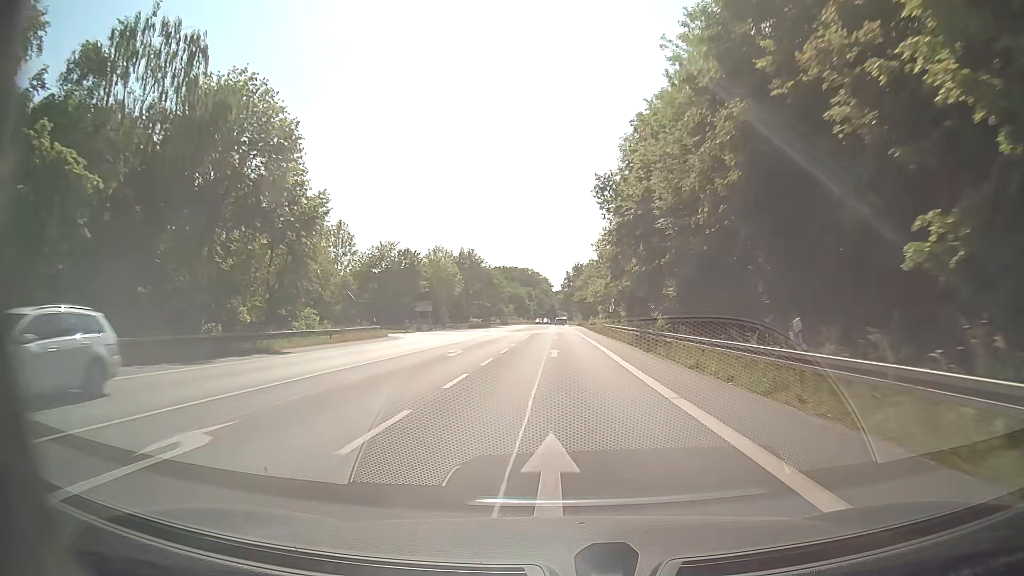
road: secondary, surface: asphalt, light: Day
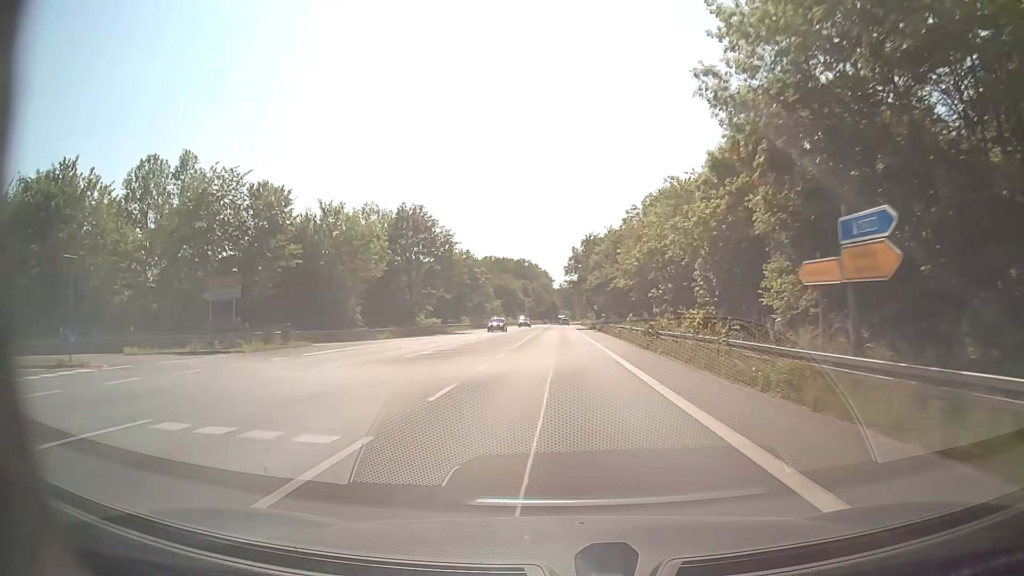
(0.0, +46.0) m; 0°
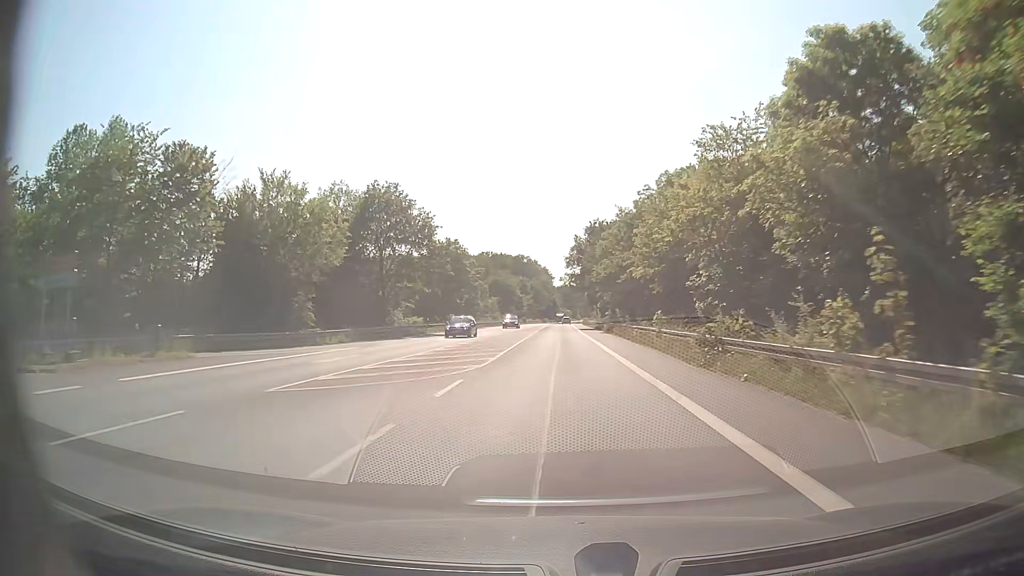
(0.0, +11.5) m; 0°
